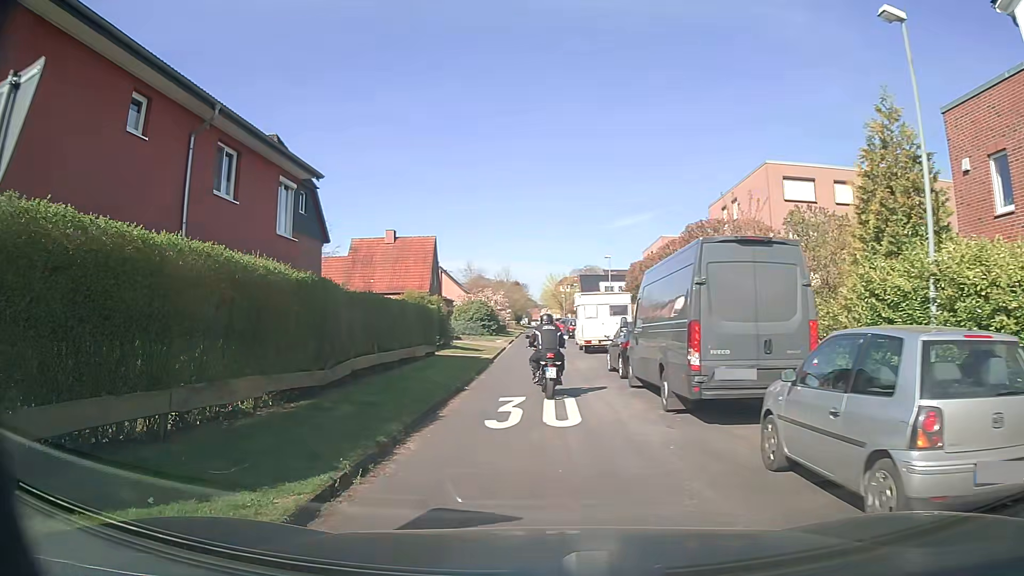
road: residential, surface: asphalt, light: Day
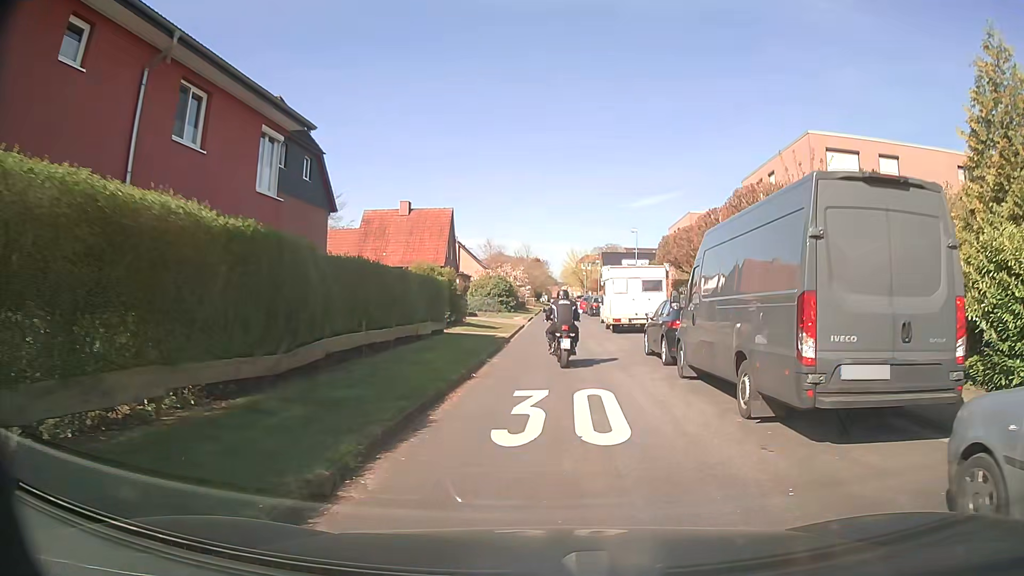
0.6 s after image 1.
(-0.1, +3.3) m; -2°
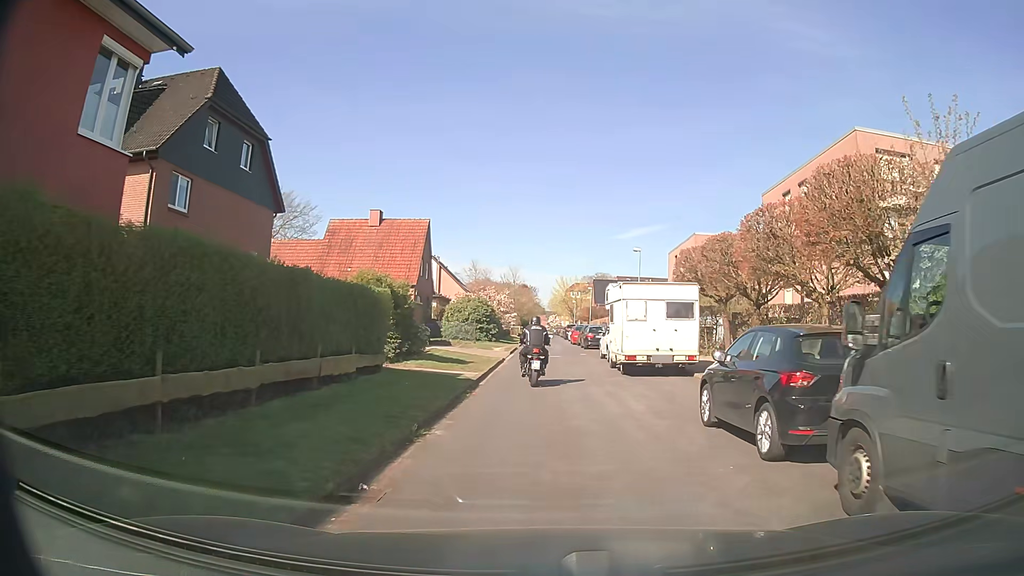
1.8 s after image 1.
(0.0, +7.6) m; +1°
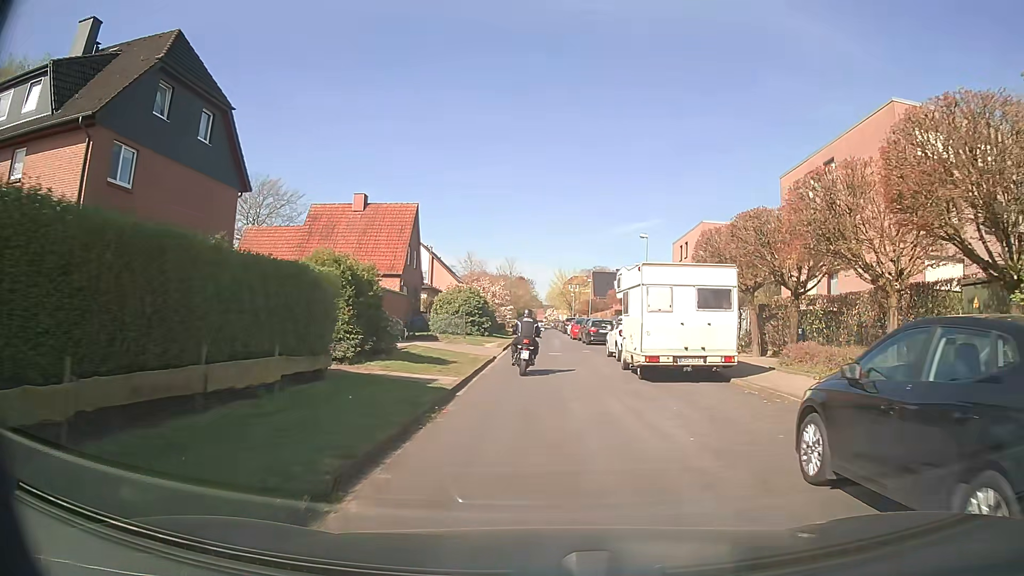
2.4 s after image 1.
(0.0, +4.1) m; +1°
